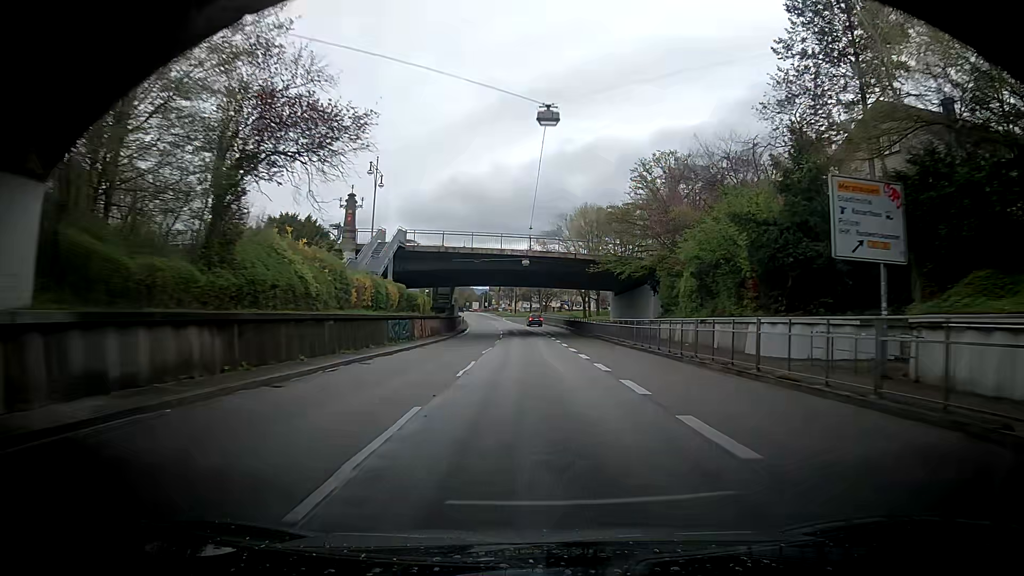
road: trunk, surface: asphalt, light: Day
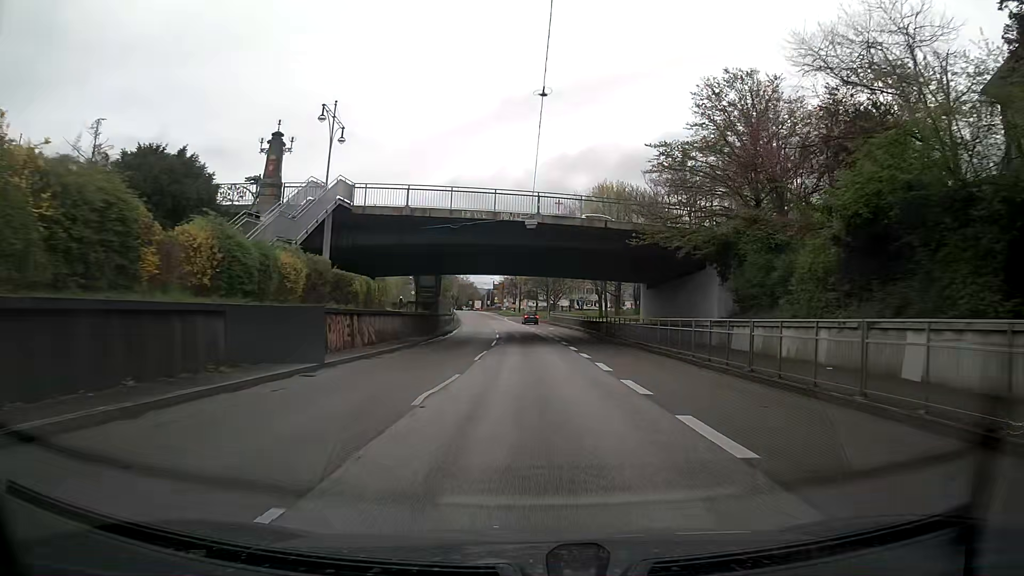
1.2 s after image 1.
(-0.3, +17.9) m; 0°
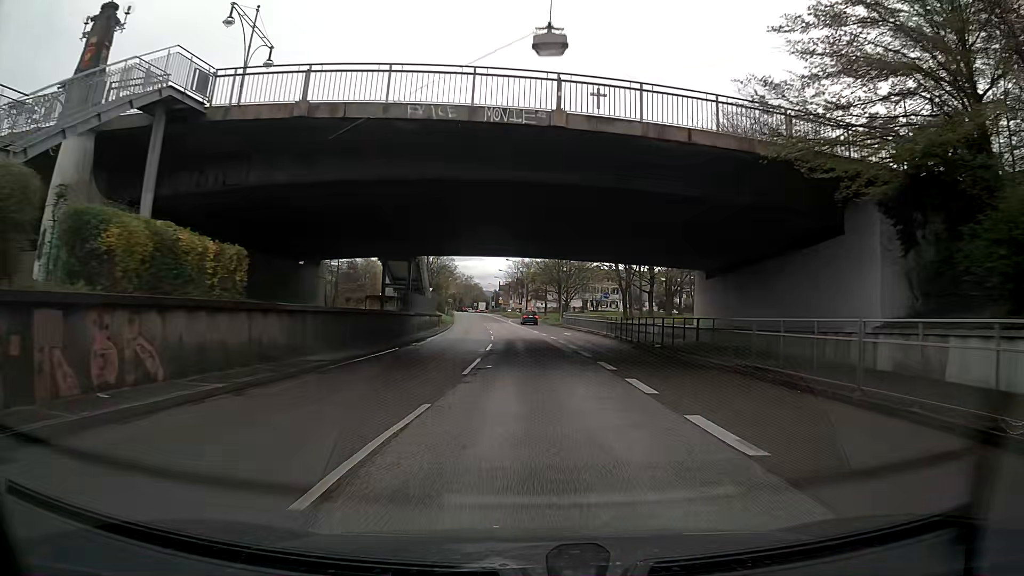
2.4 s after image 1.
(-0.1, +17.9) m; -1°
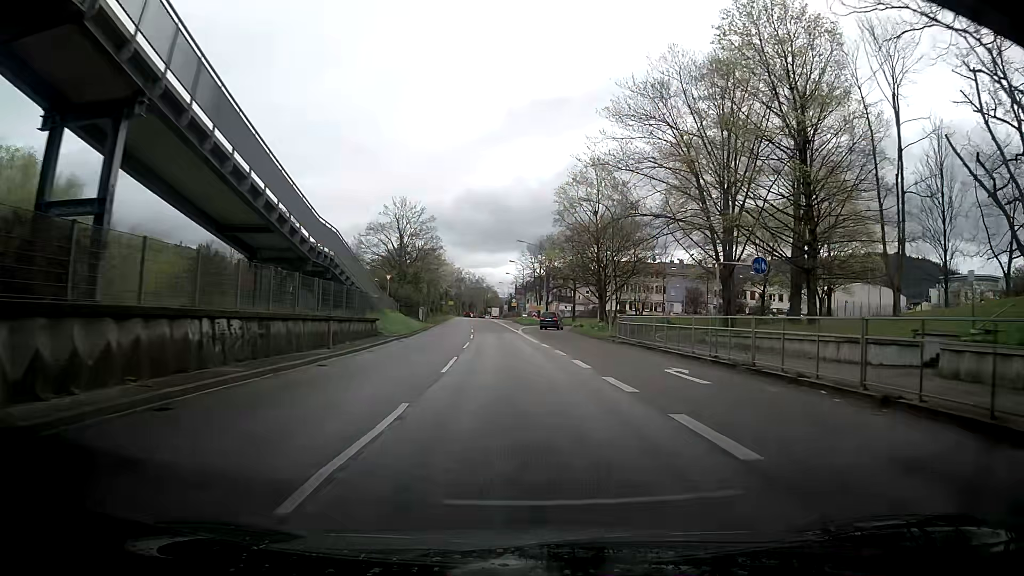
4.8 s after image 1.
(-0.3, +36.2) m; -3°
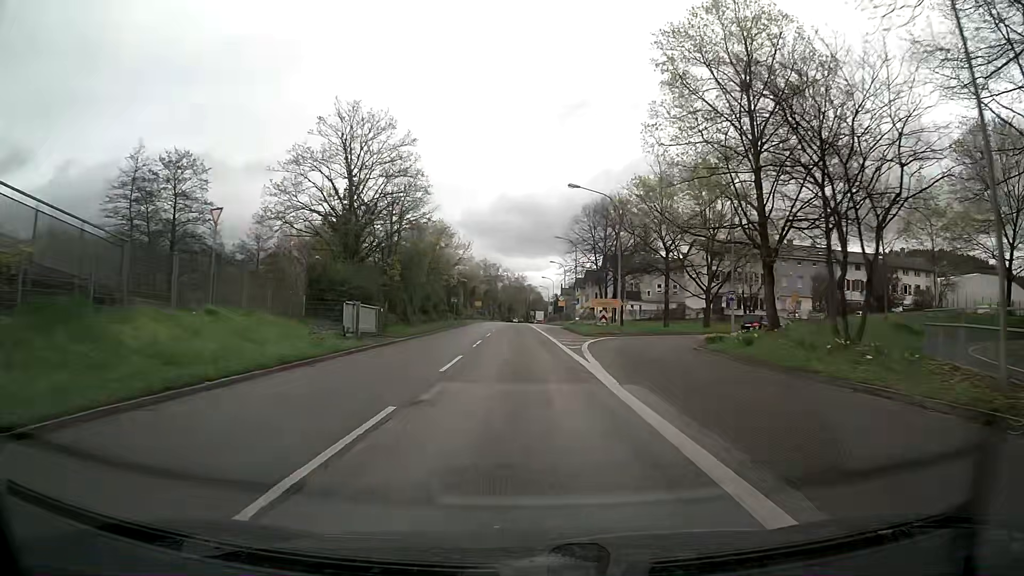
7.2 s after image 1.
(-0.3, +36.2) m; -2°
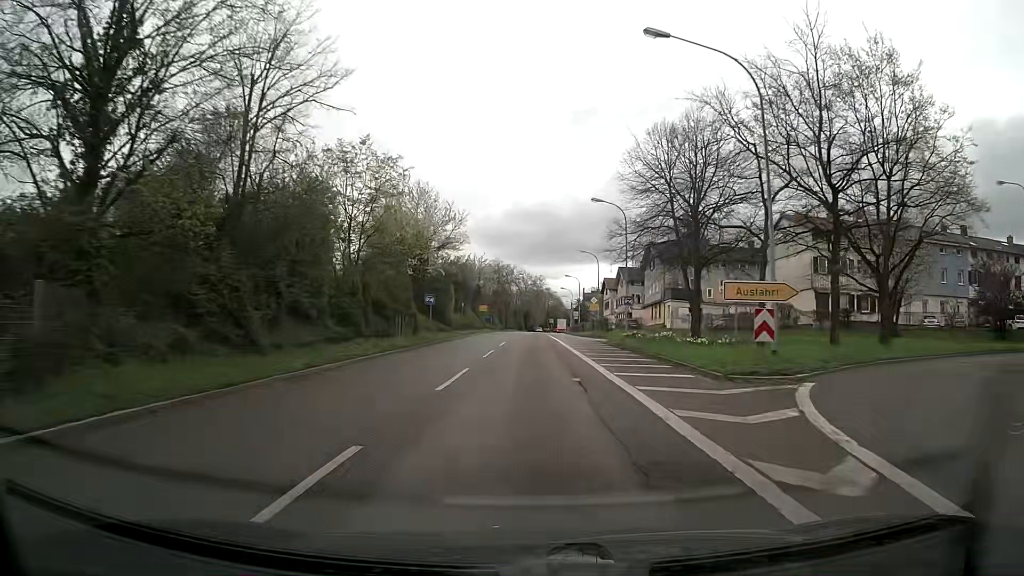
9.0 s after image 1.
(-0.4, +26.9) m; -1°
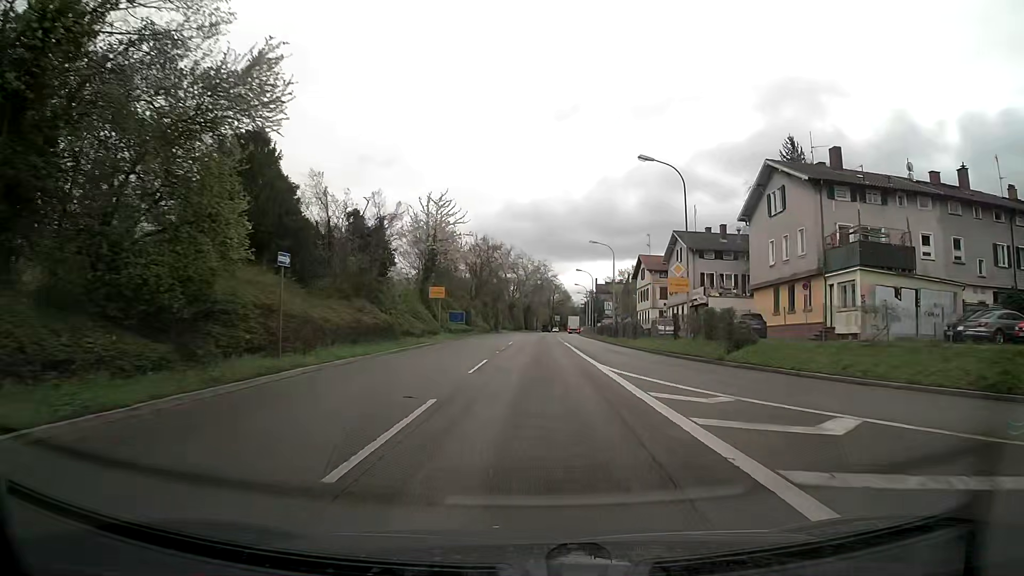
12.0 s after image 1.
(0.0, +43.5) m; 0°
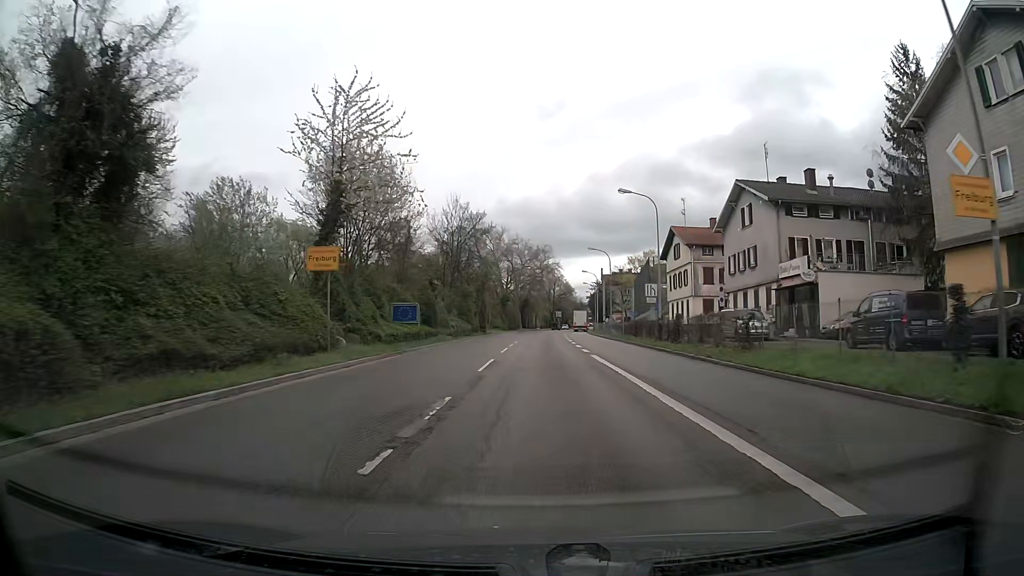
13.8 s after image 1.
(-0.1, +23.5) m; 0°
(0, +10) (0, +20) (0, +30) (+1, +40) (+1, +50) (+1, +60) (+1, +70) (+2, +80) (+2, +90) (+3, +100) m
